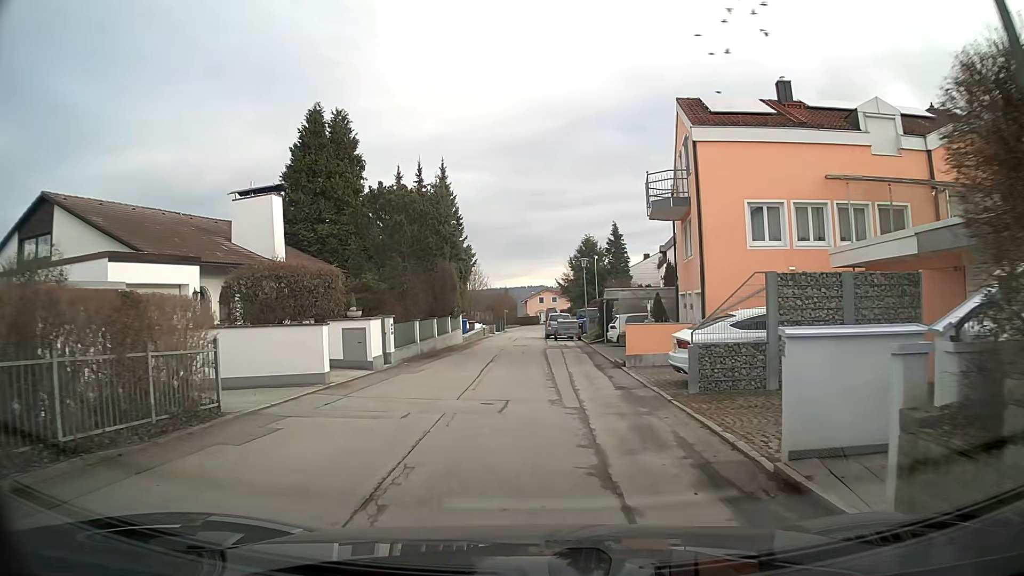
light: Day
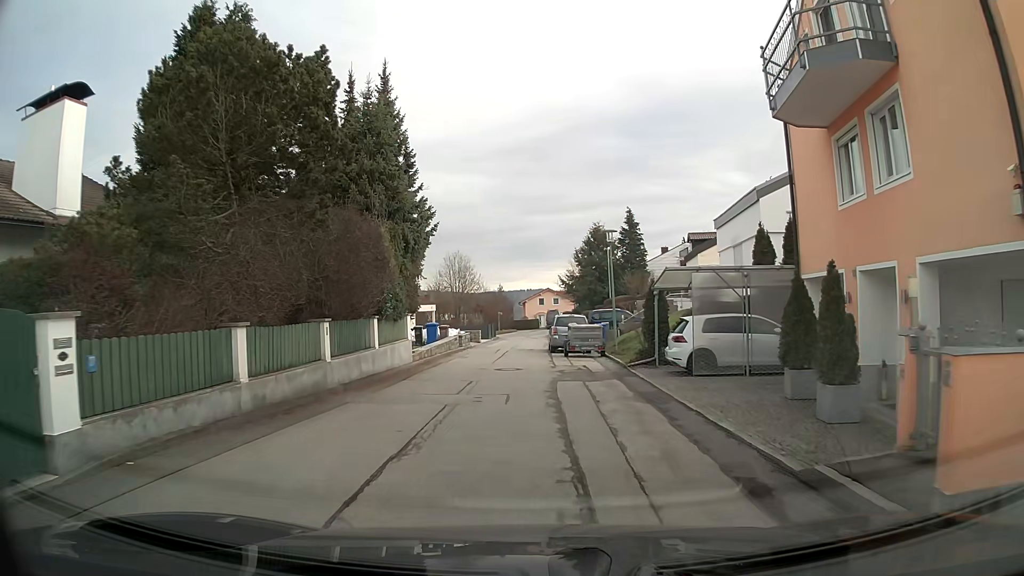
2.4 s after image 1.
(+0.1, +13.9) m; 0°
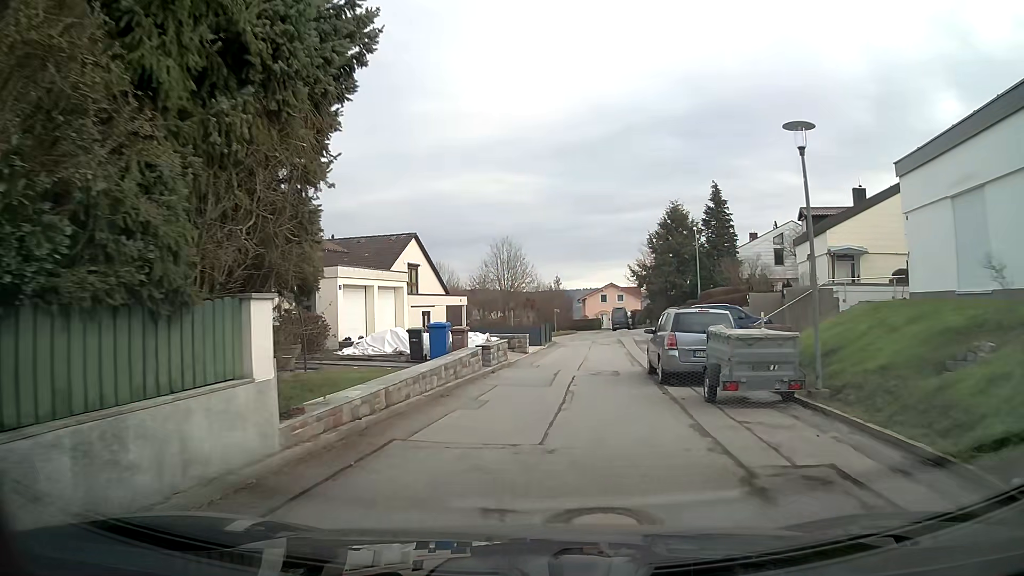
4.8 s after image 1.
(-0.7, +14.2) m; -4°
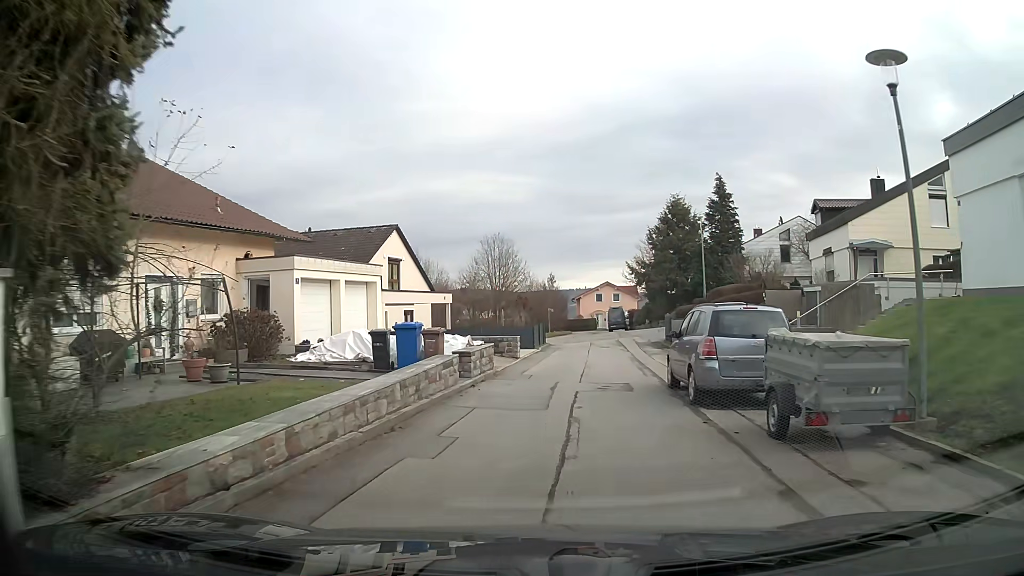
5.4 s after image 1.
(0.0, +3.5) m; +1°
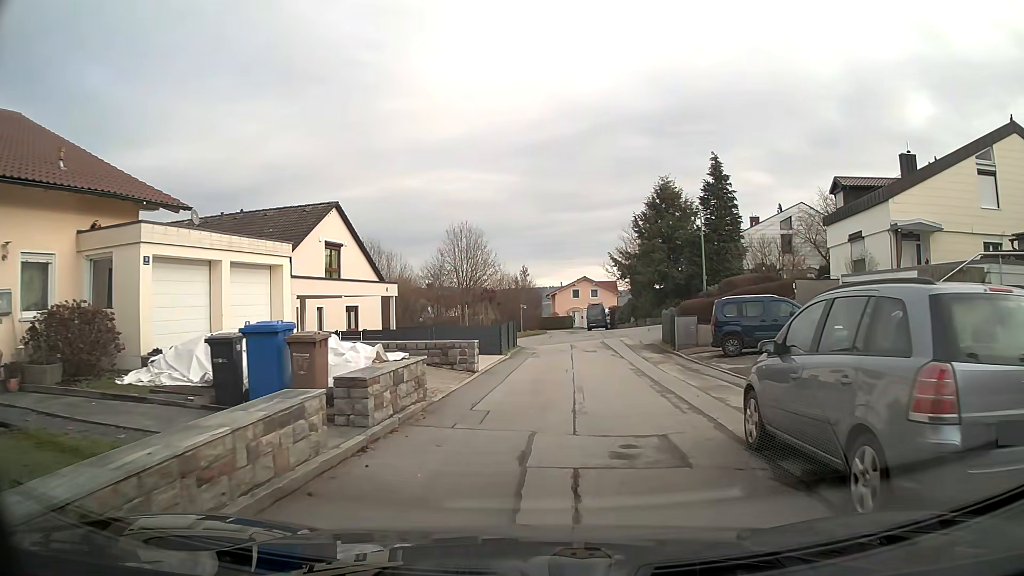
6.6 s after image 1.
(+0.1, +6.7) m; +2°
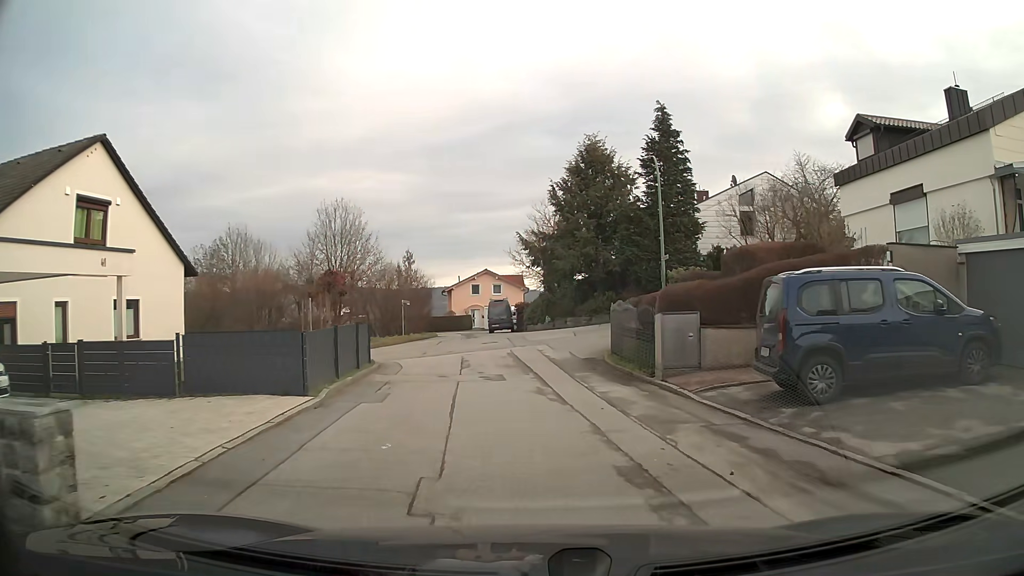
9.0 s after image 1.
(+0.8, +12.5) m; +8°
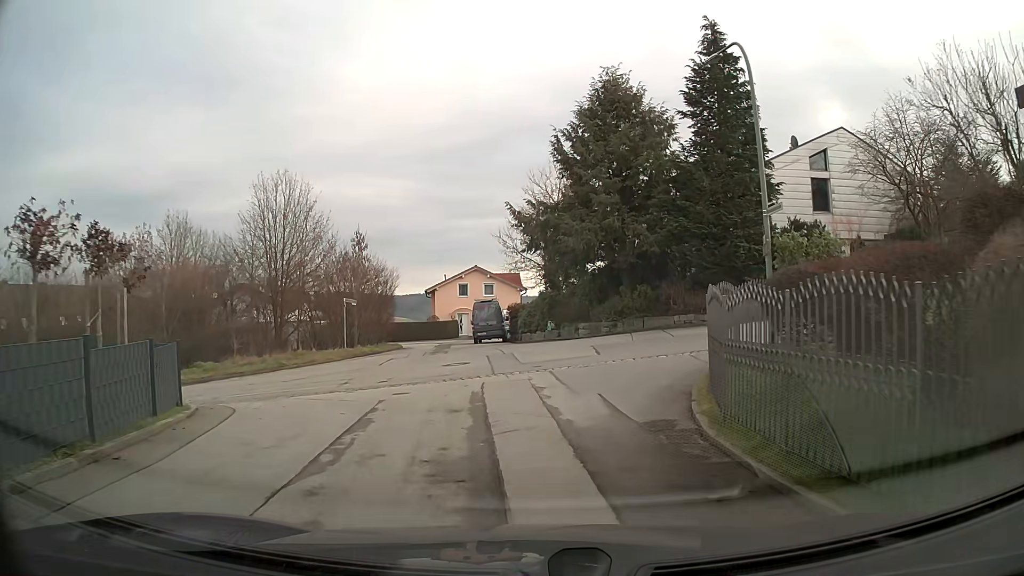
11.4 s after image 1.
(+0.1, +12.3) m; 0°
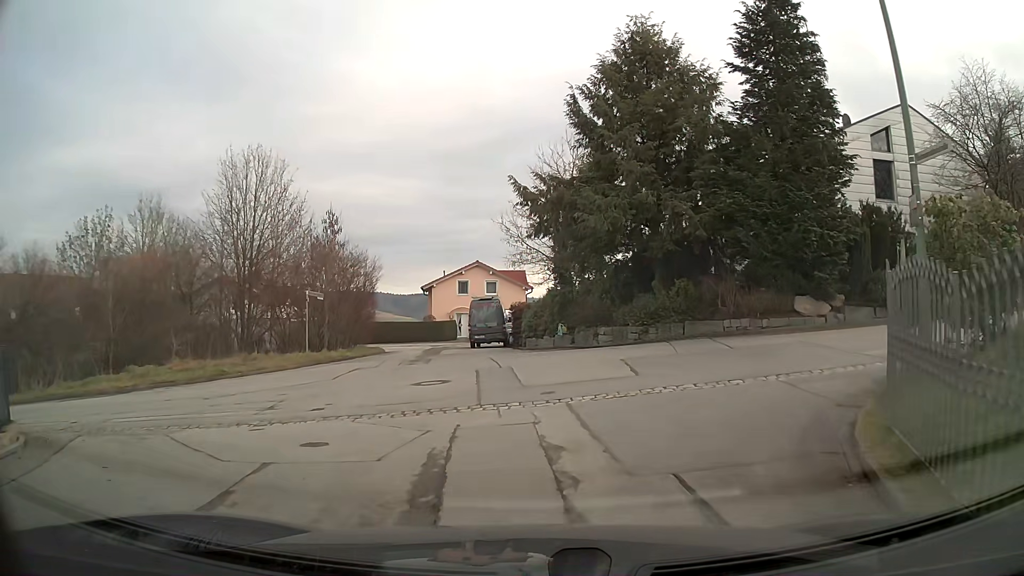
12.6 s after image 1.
(-0.1, +5.6) m; -2°
(0, +10) (-8, +15) (-18, +15) (-28, +15) (-38, +15) (-48, +14) (-58, +15) (-67, +12) (-68, +2) (-69, -8) m
